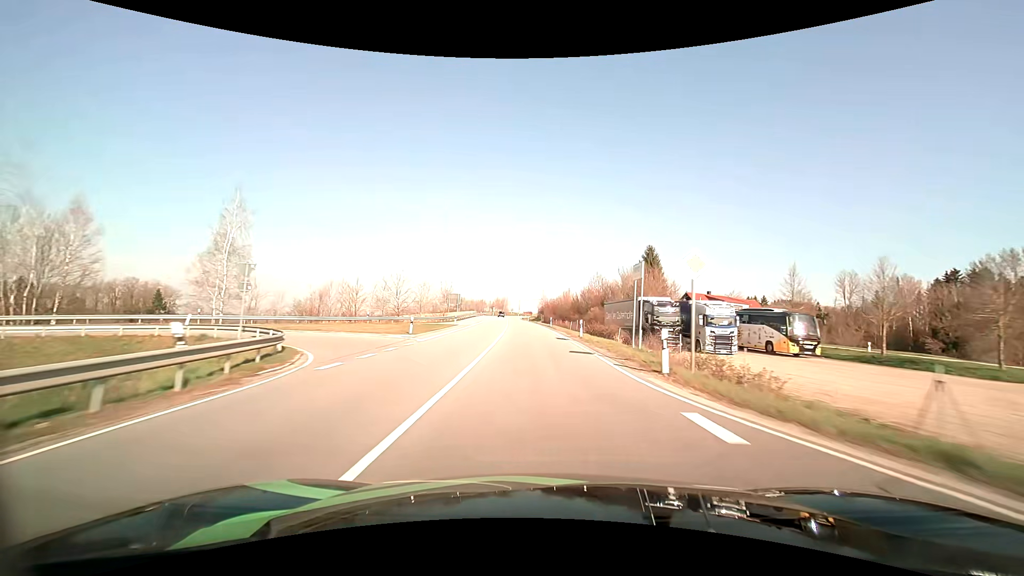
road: primary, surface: asphalt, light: Day
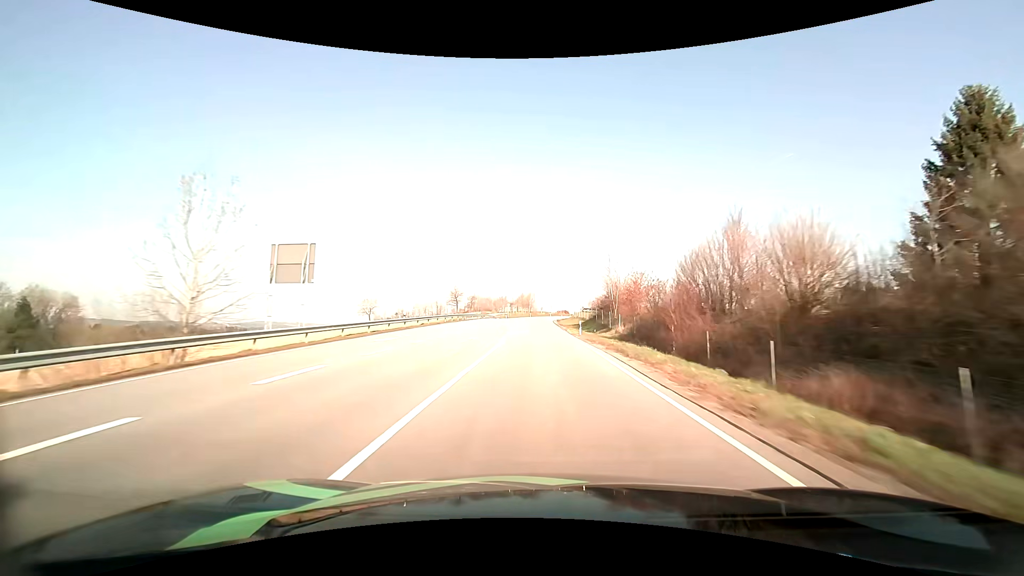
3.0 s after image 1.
(-2.9, +74.8) m; -4°
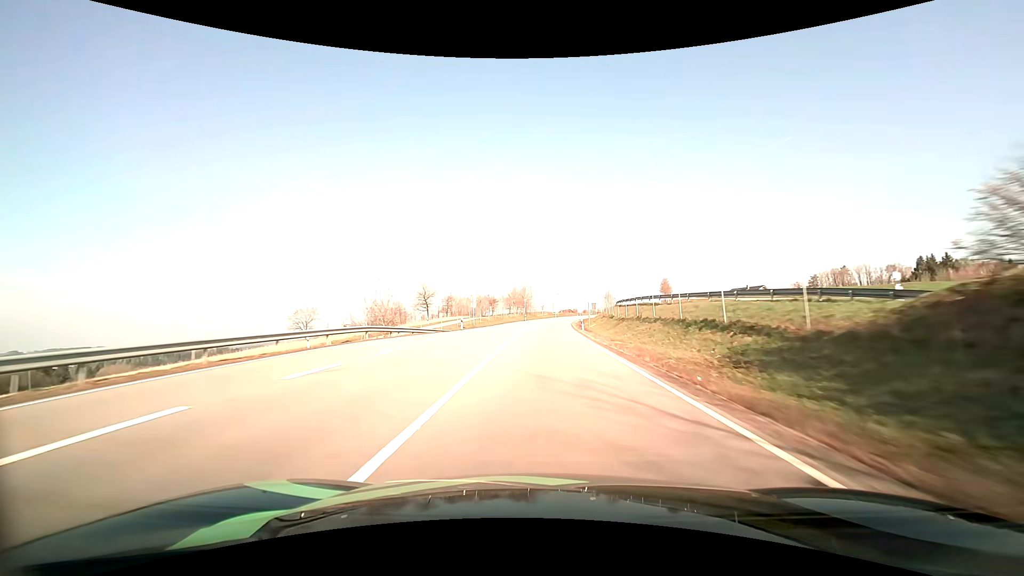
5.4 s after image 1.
(-0.1, +59.3) m; 0°
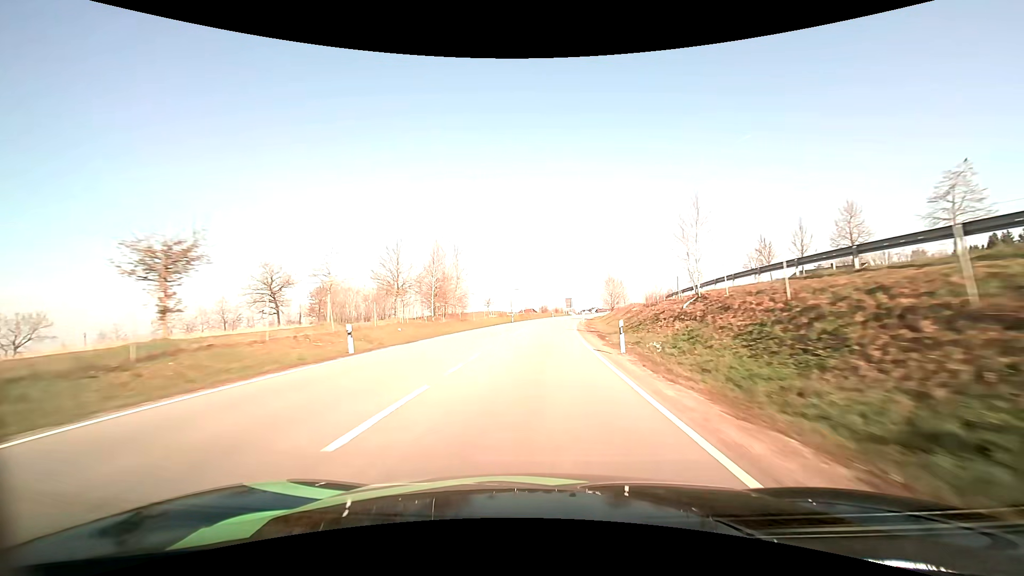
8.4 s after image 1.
(+2.8, +73.7) m; +5°
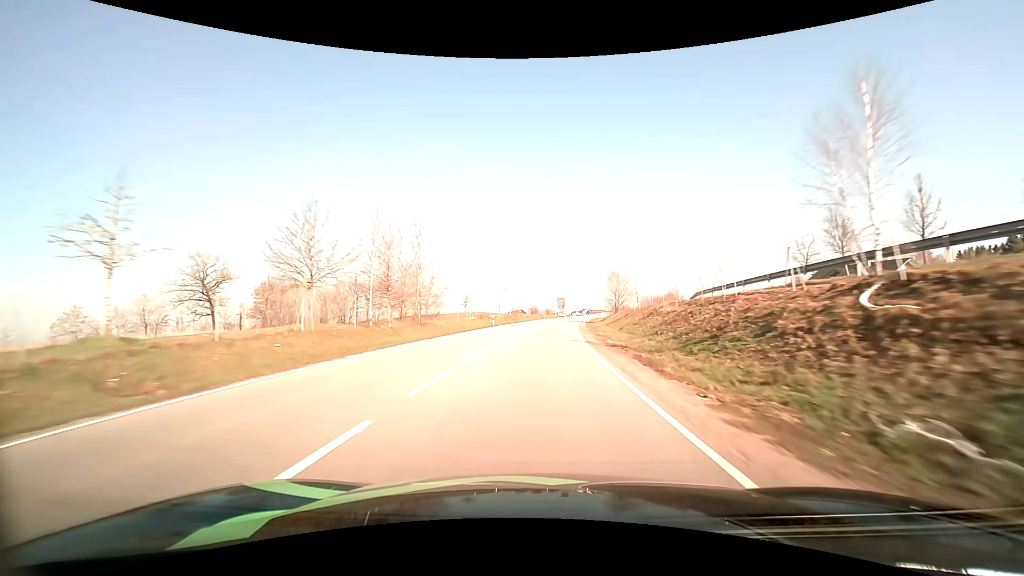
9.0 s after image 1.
(+0.1, +14.9) m; +1°
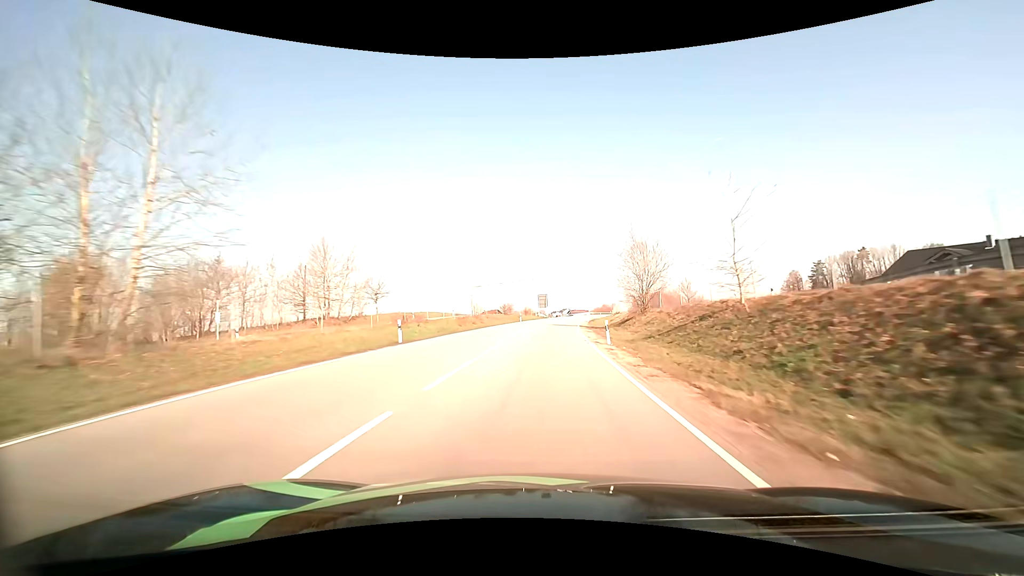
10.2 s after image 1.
(+0.7, +29.7) m; +2°
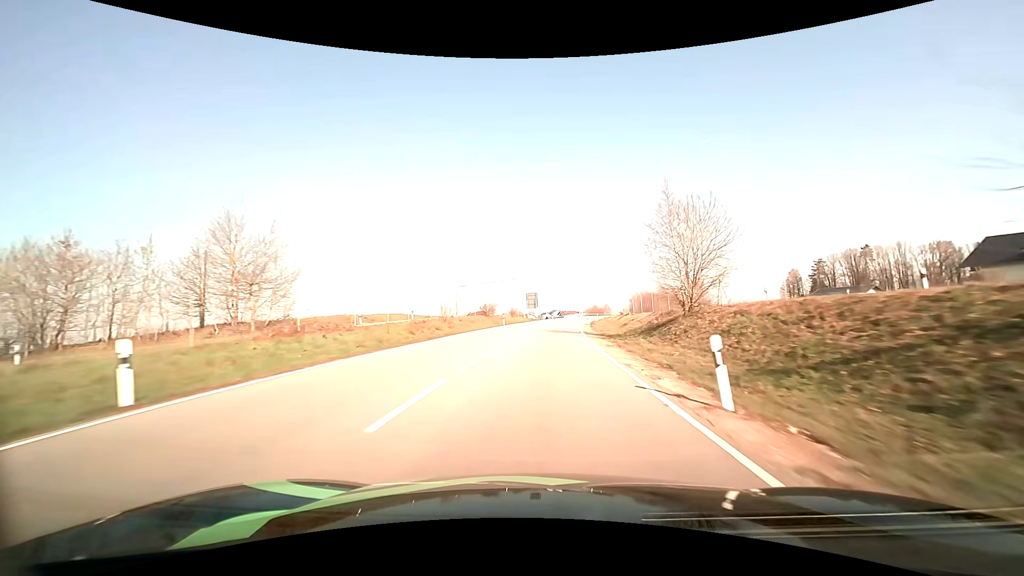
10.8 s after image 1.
(+0.1, +14.9) m; +1°
